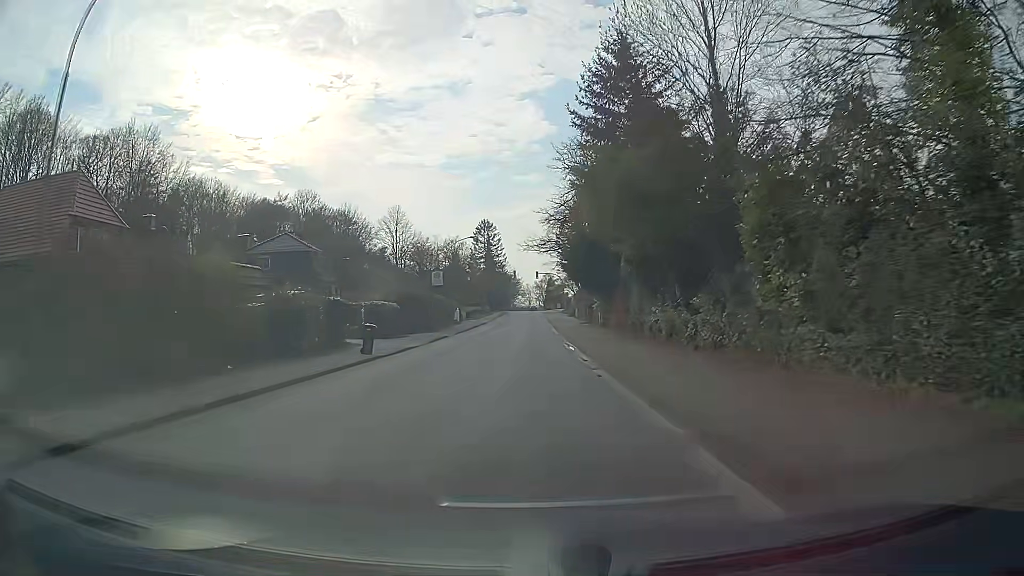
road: secondary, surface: asphalt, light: Day
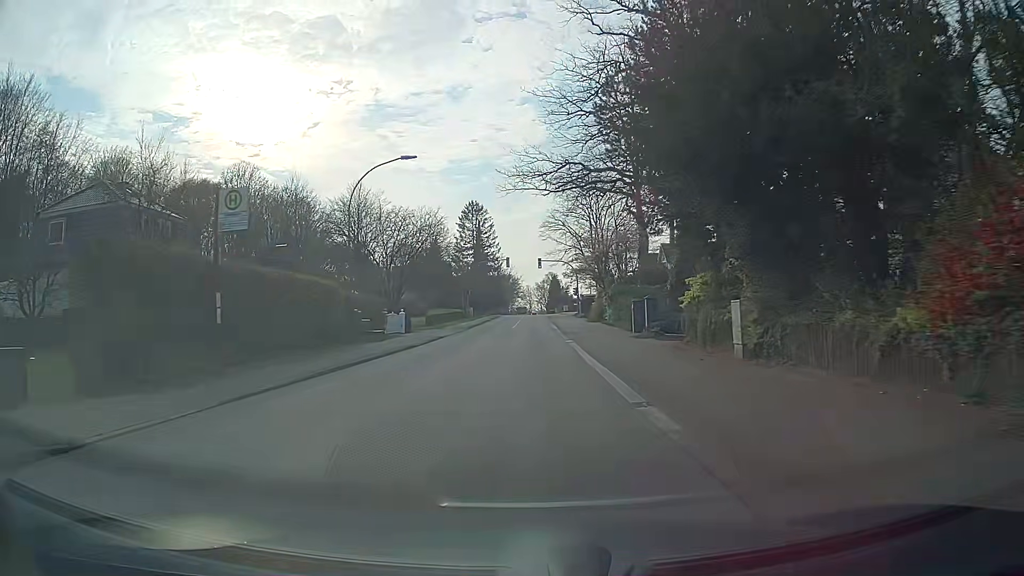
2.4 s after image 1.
(-0.2, +31.5) m; -1°
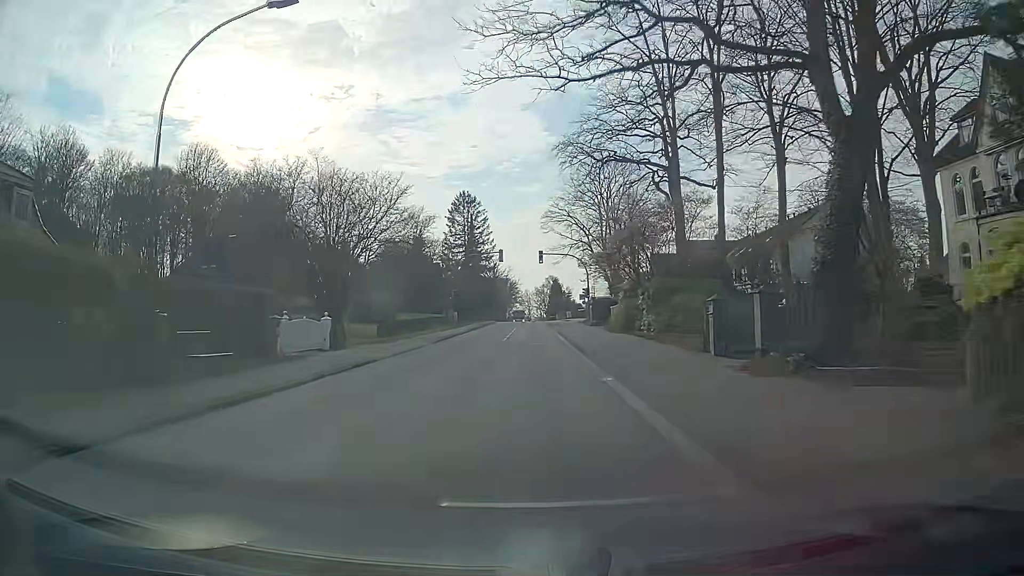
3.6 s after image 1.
(0.0, +15.5) m; 0°
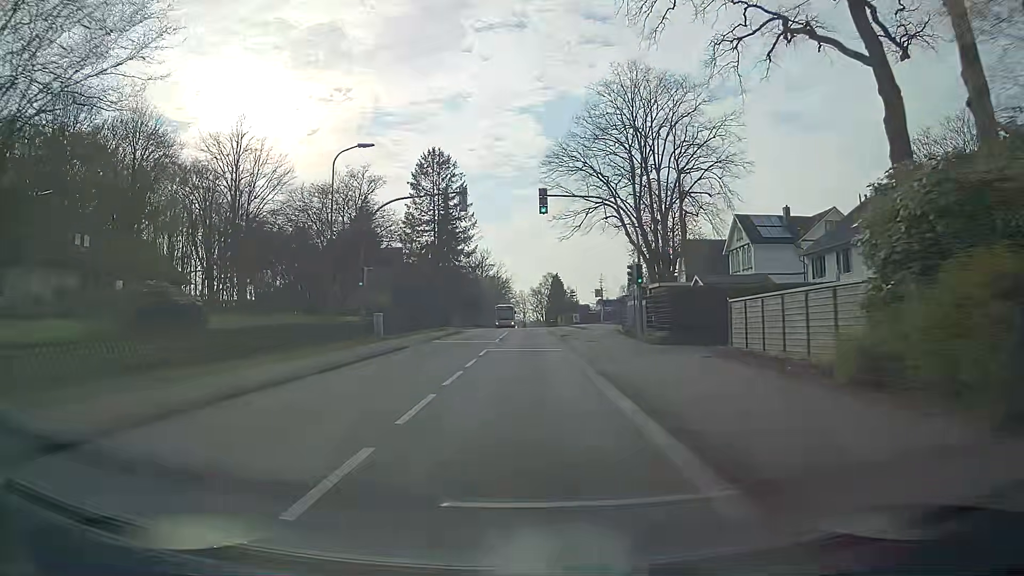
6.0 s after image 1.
(+0.4, +30.7) m; 0°
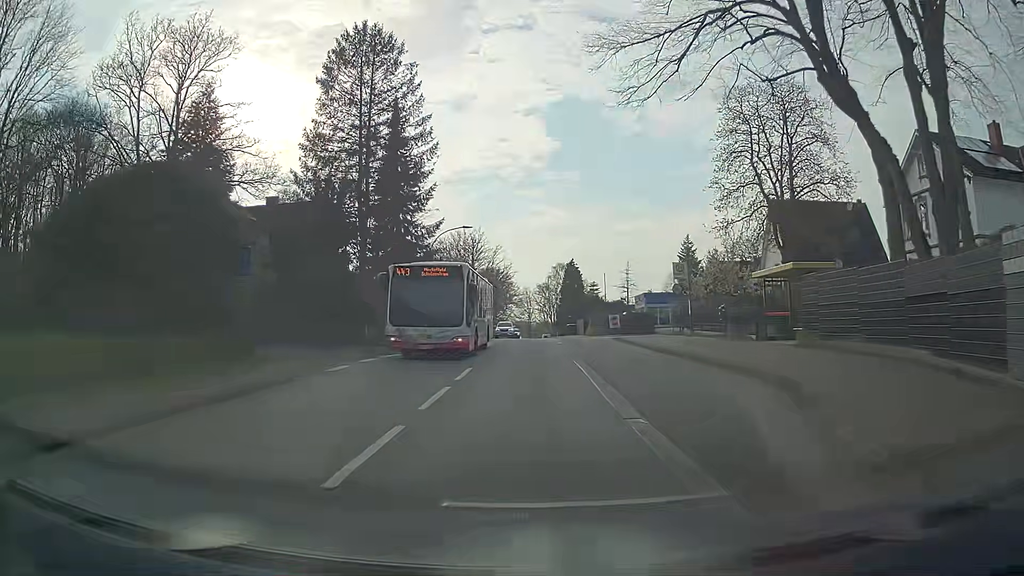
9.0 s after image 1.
(+0.4, +36.8) m; 0°
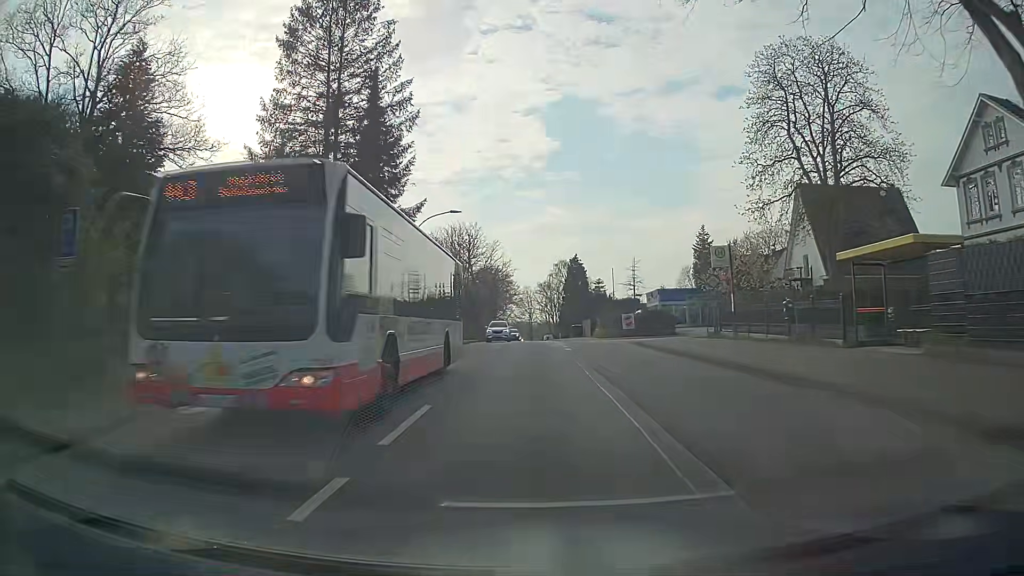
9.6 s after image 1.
(+0.1, +7.2) m; +1°
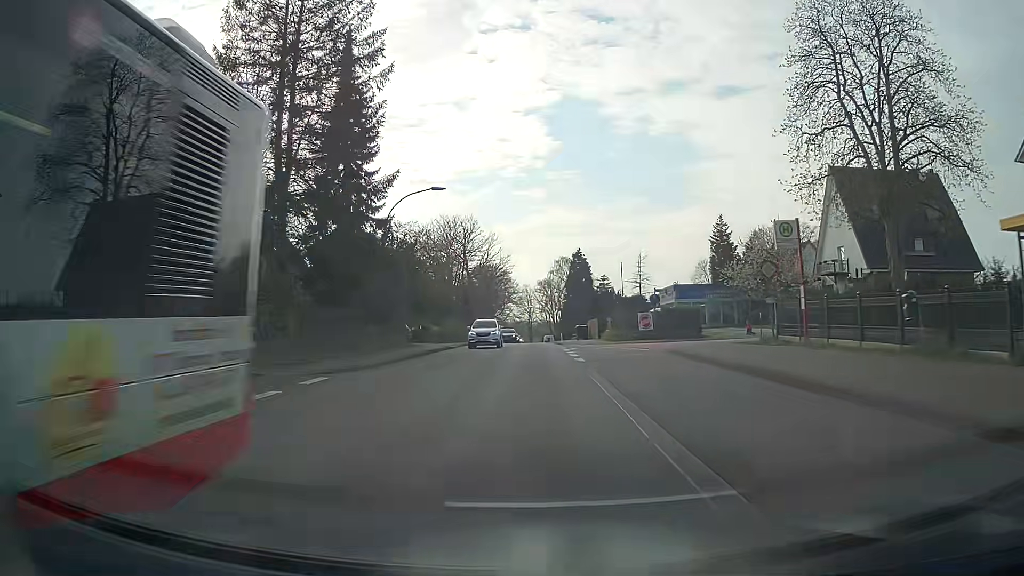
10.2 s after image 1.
(-0.1, +7.1) m; -1°
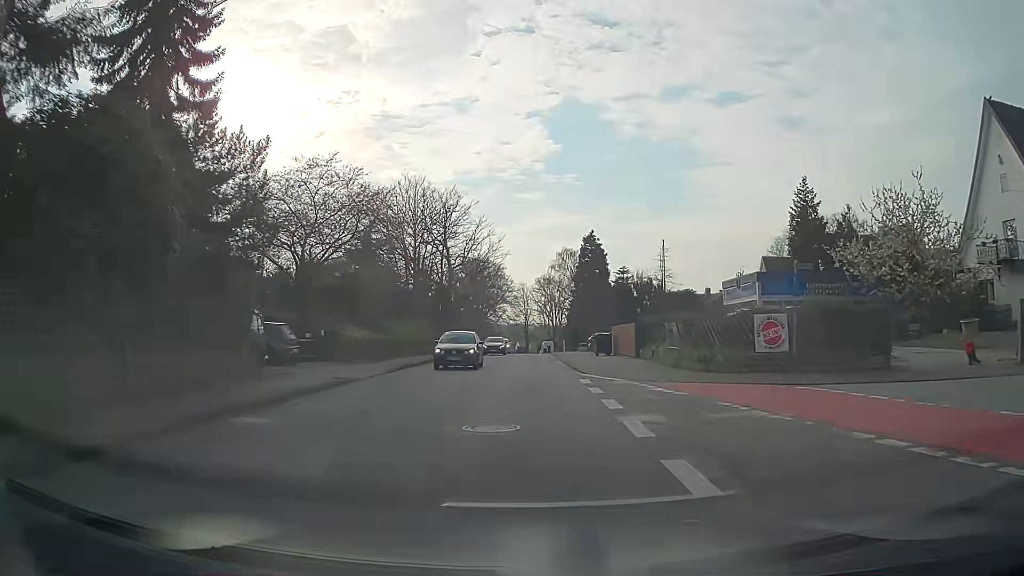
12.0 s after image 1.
(0.0, +21.2) m; 0°
(0, +10) (0, +20) (0, +30) (0, +40) (0, +50) (0, +60) (0, +70) (0, +80) (0, +90) (0, +100) m
